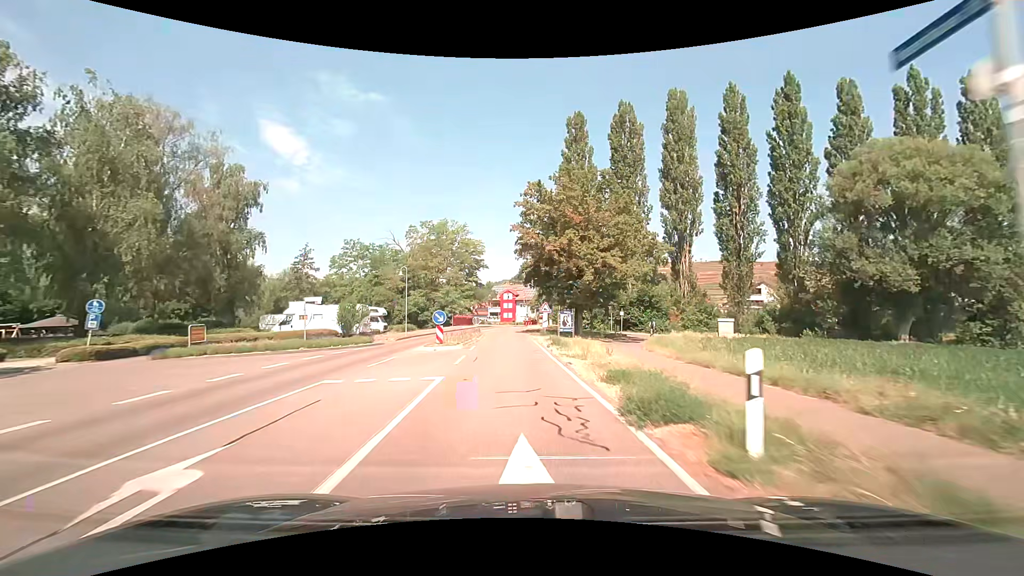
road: tertiary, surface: asphalt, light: Day
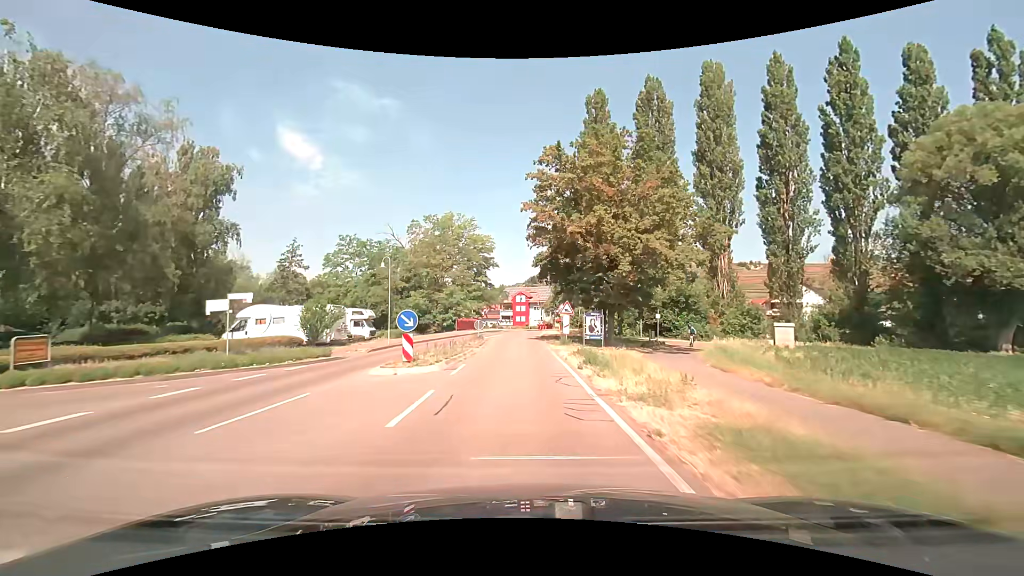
(-0.1, +8.2) m; -2°
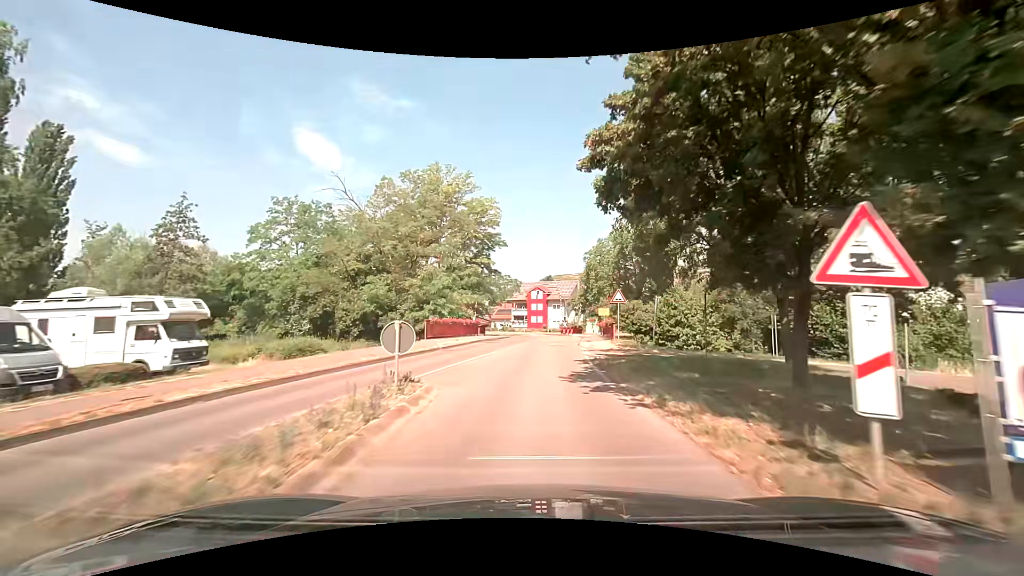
(-0.5, +23.7) m; -2°
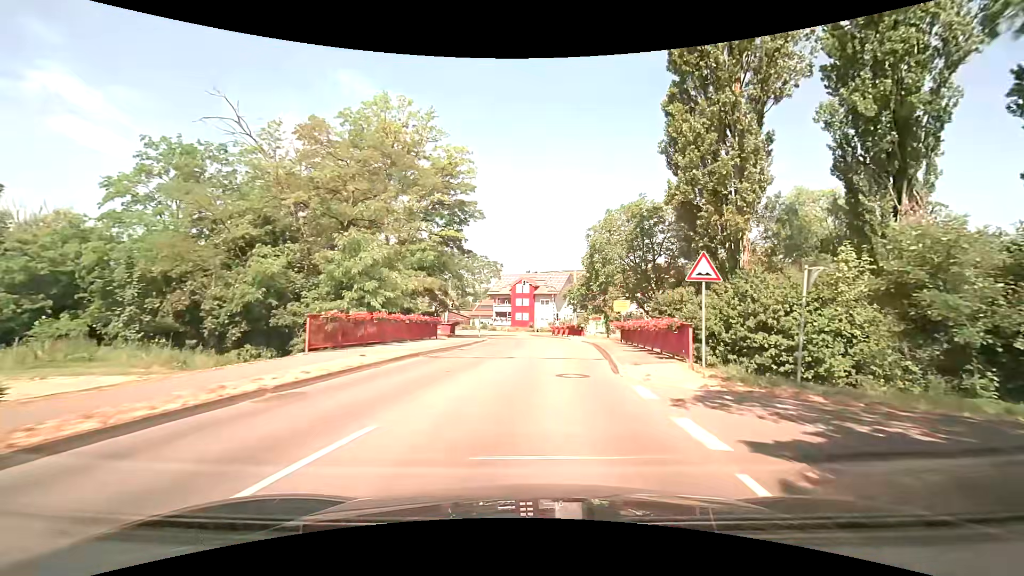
(0.0, +14.7) m; +1°
(0, +10) (+1, +20) (+2, +30) (+2, +40) (+2, +50) (0, +60) (-3, +69) (-8, +78) (-14, +86) (-21, +93) m
